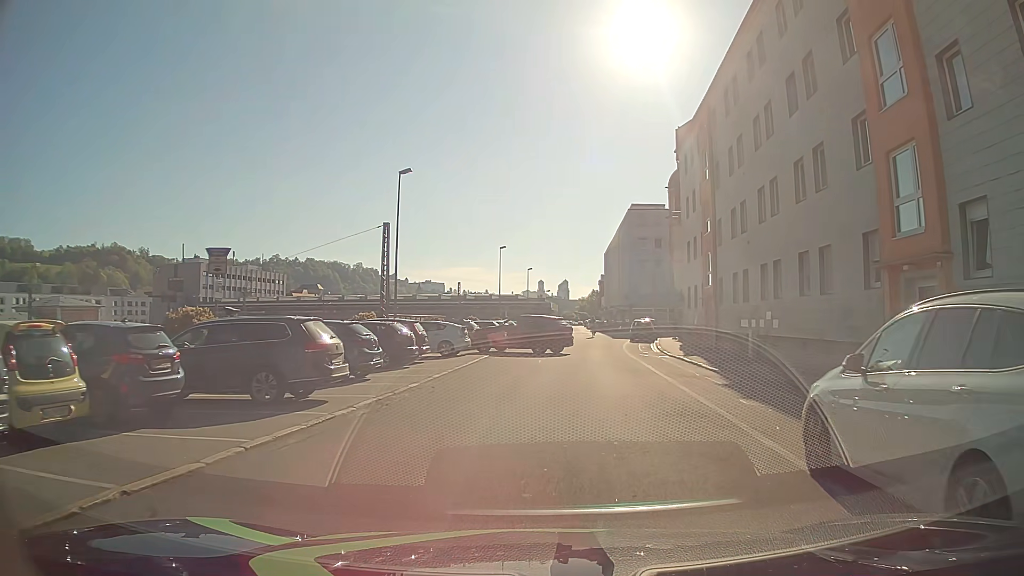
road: residential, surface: asphalt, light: Day
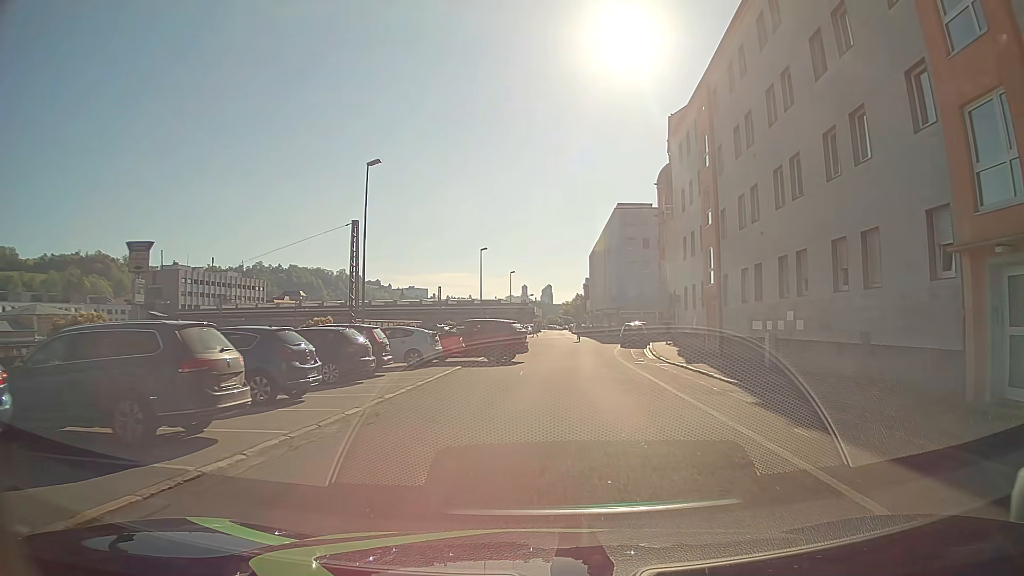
(0.0, +3.8) m; 0°
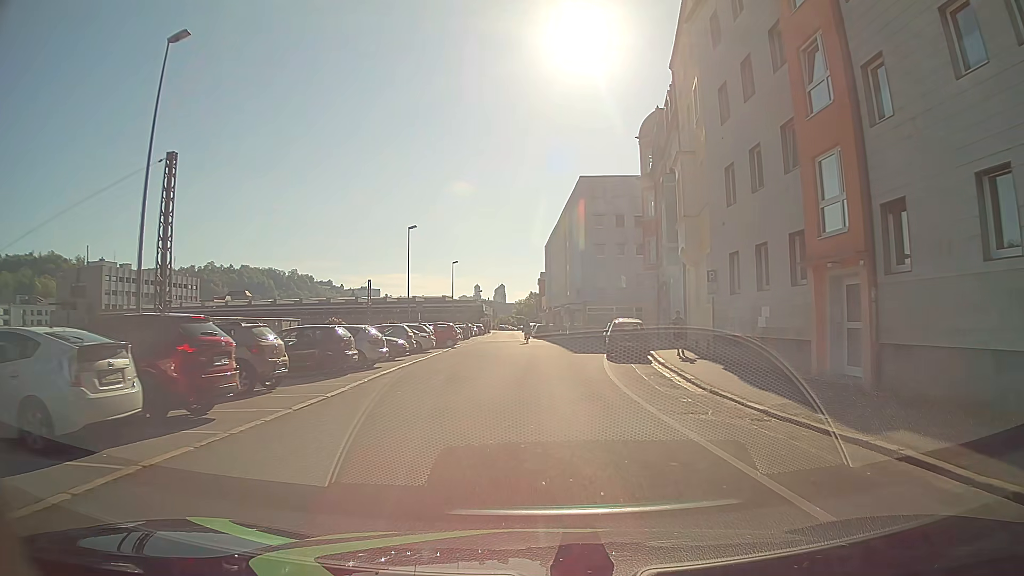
(+0.8, +17.7) m; +4°
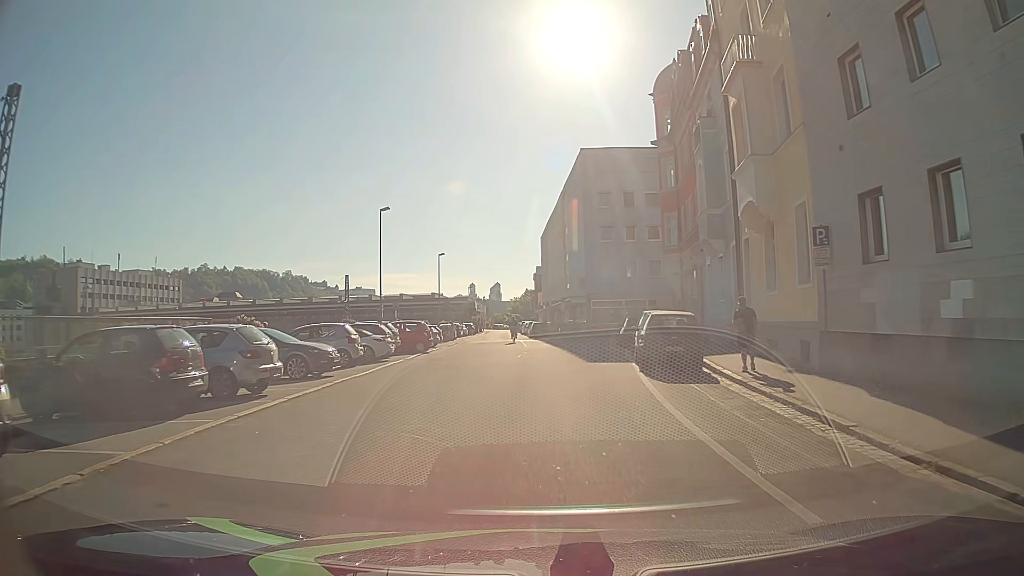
(-0.1, +9.5) m; +1°
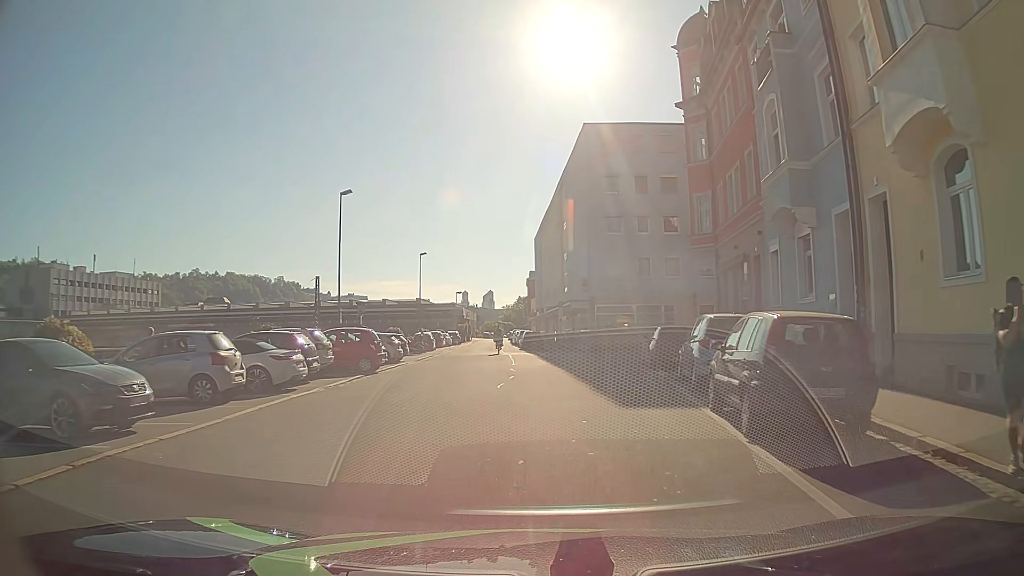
(-0.2, +9.4) m; -1°
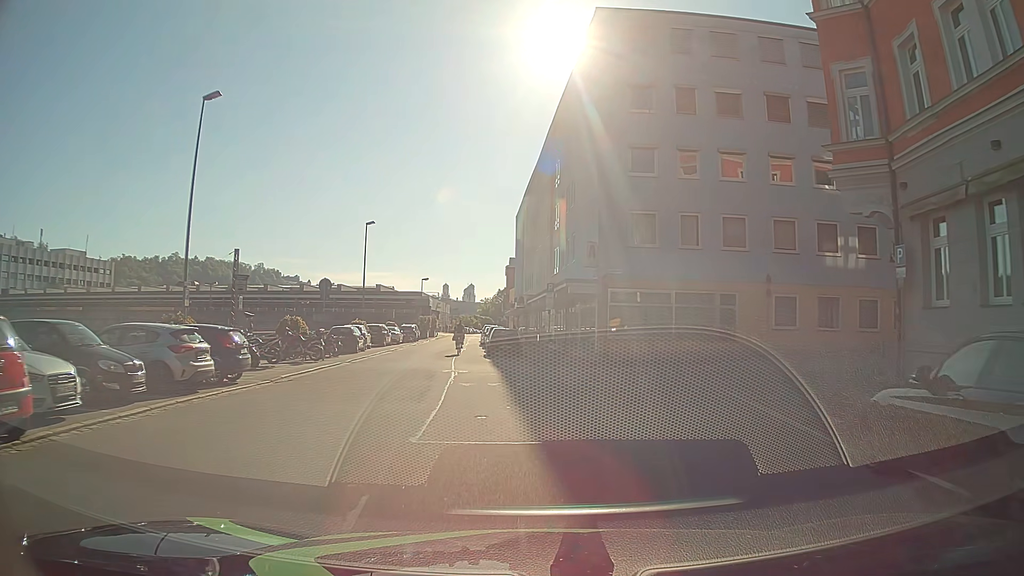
(+0.4, +17.5) m; +2°
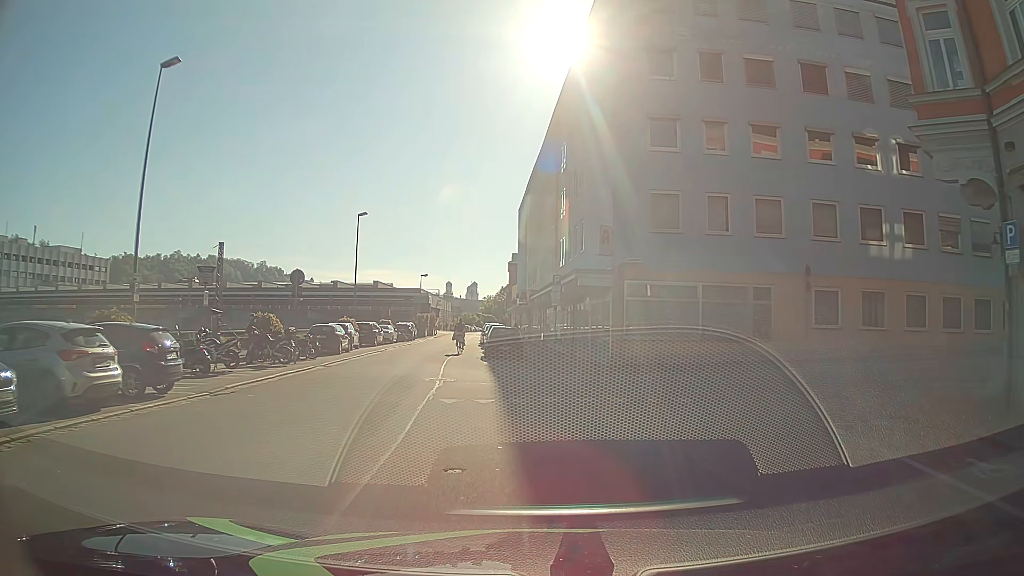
(0.0, +3.8) m; -1°
